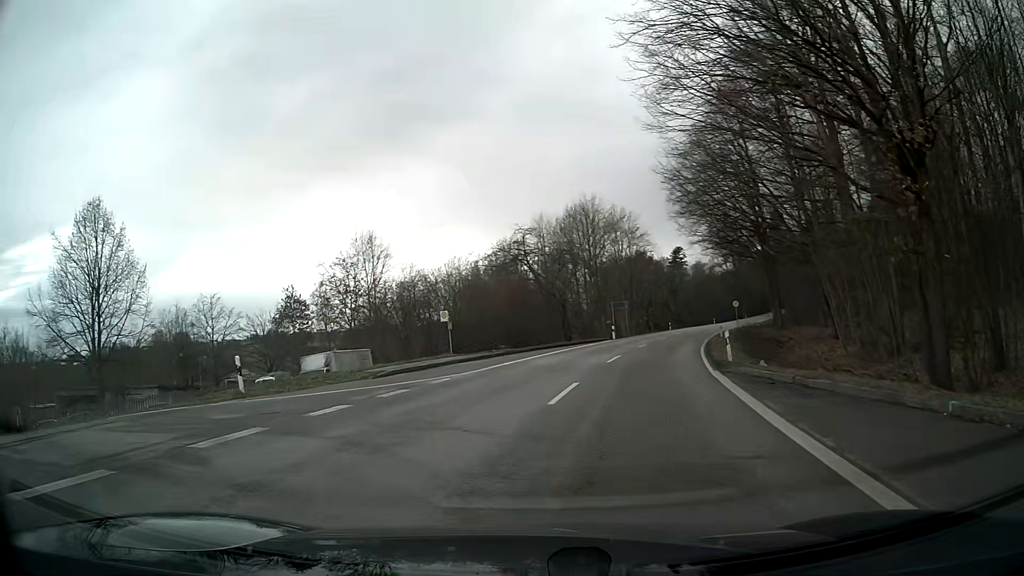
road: secondary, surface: asphalt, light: Day
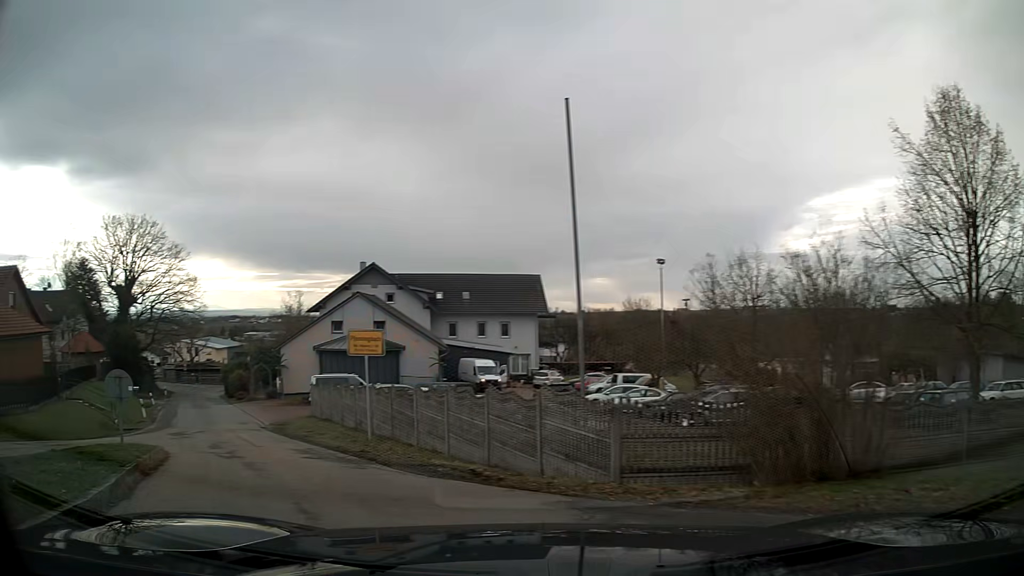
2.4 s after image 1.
(-5.7, +8.1) m; -68°
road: residential
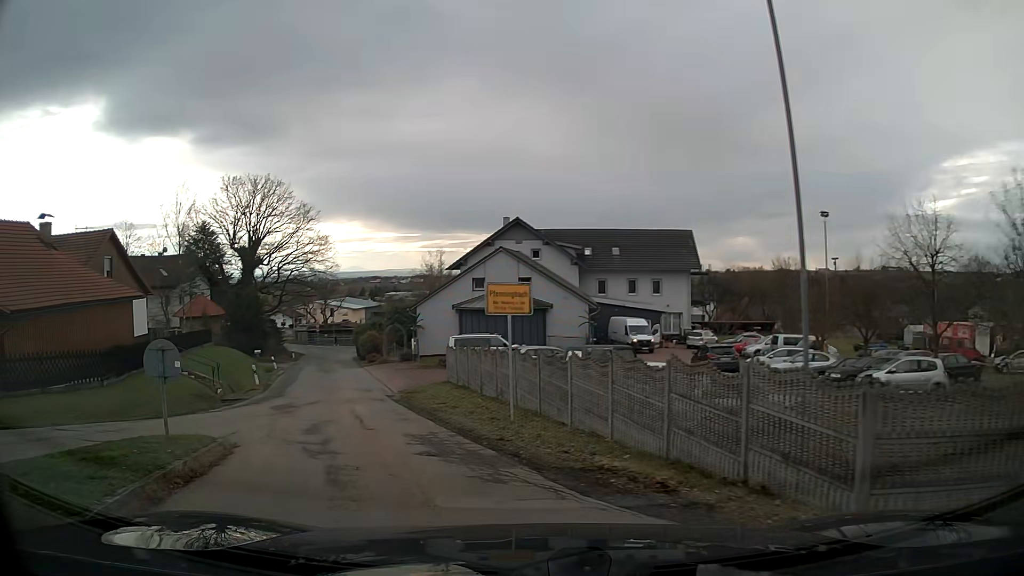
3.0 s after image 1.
(-0.4, +3.3) m; -12°
(-2, +10) (-4, +19) (-7, +29) (-9, +39) (-12, +48) (-15, +58) (-17, +68) (-20, +77) (-24, +87) (-29, +95) m
